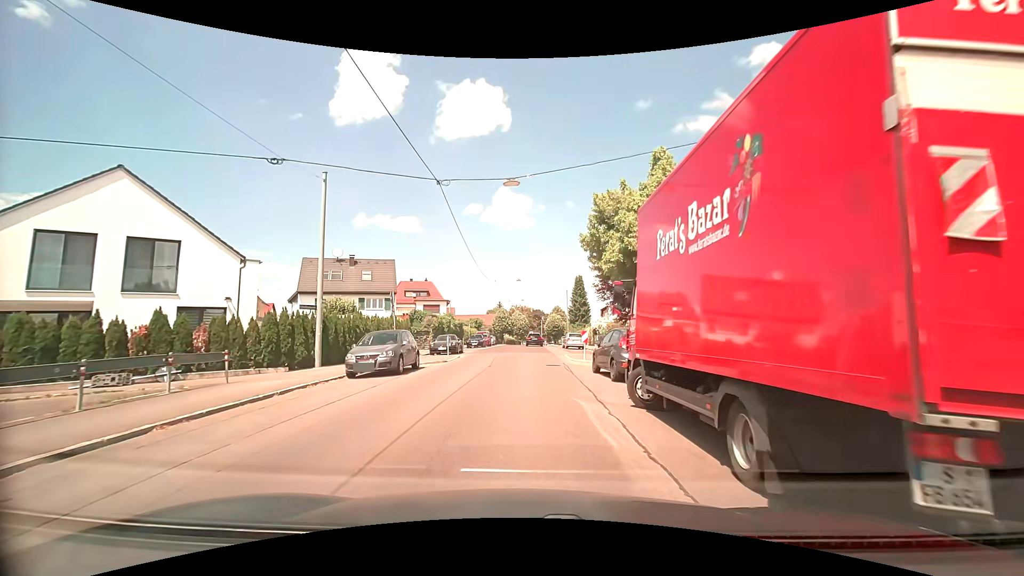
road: residential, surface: asphalt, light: Day
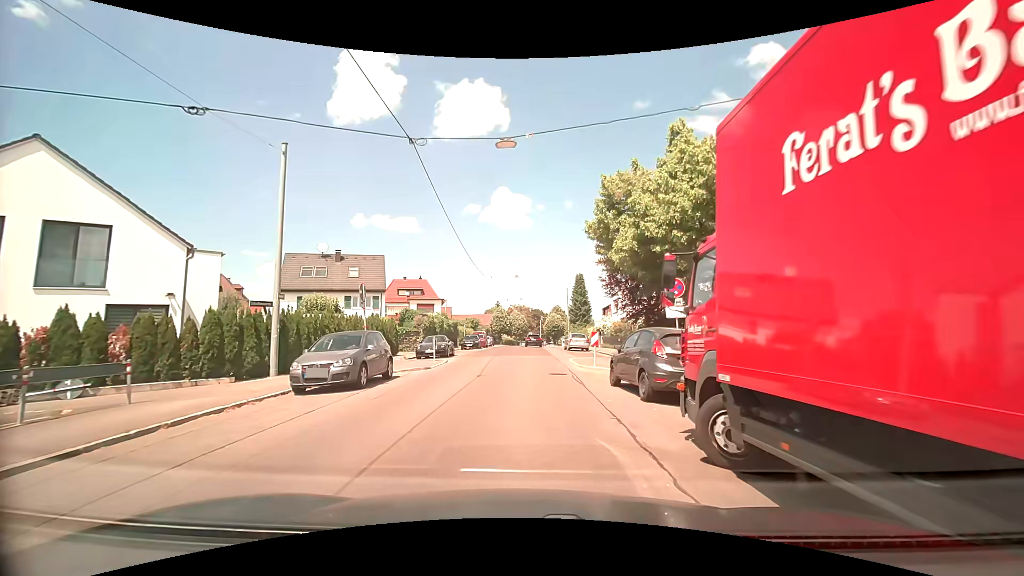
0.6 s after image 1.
(0.0, +3.6) m; 0°
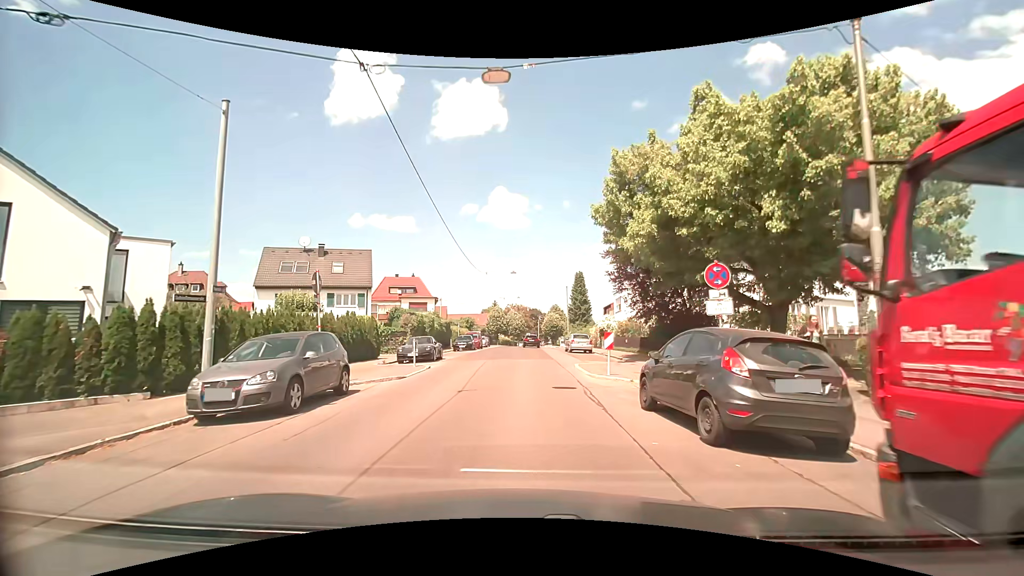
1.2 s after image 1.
(0.0, +3.6) m; 0°
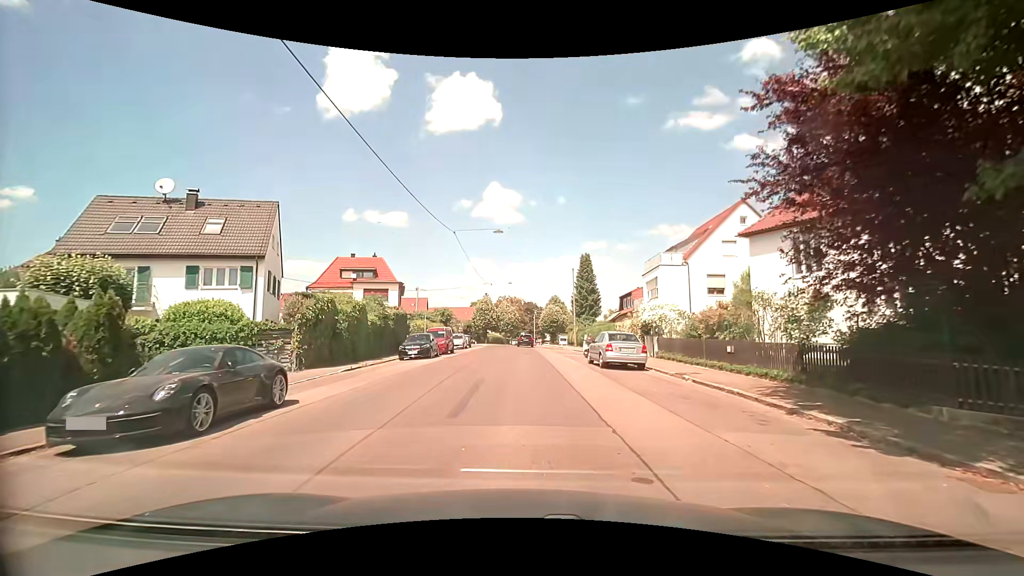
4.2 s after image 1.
(+0.3, +17.8) m; +1°
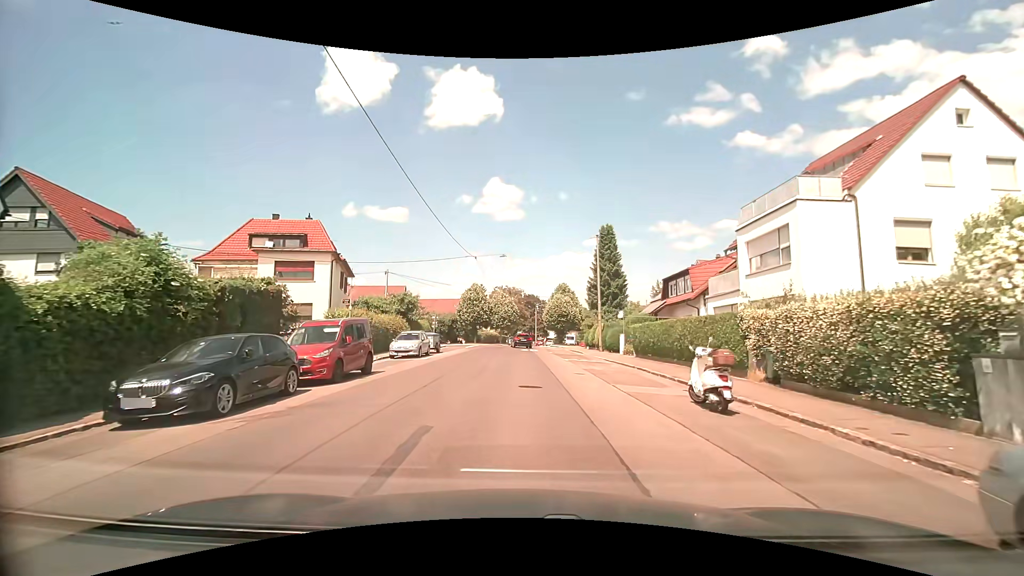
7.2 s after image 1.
(+0.1, +19.2) m; 0°
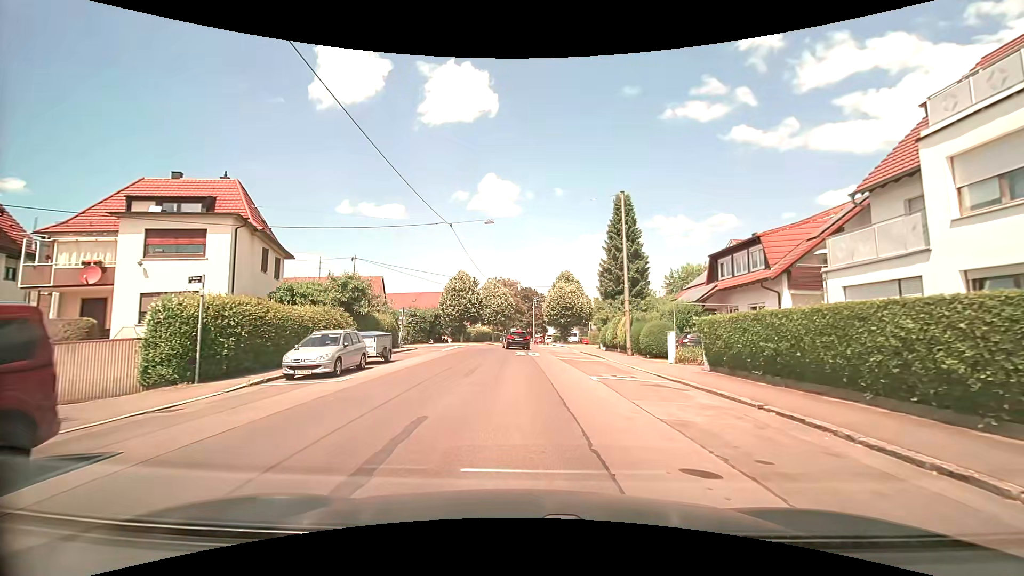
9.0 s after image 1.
(+0.1, +11.4) m; +1°
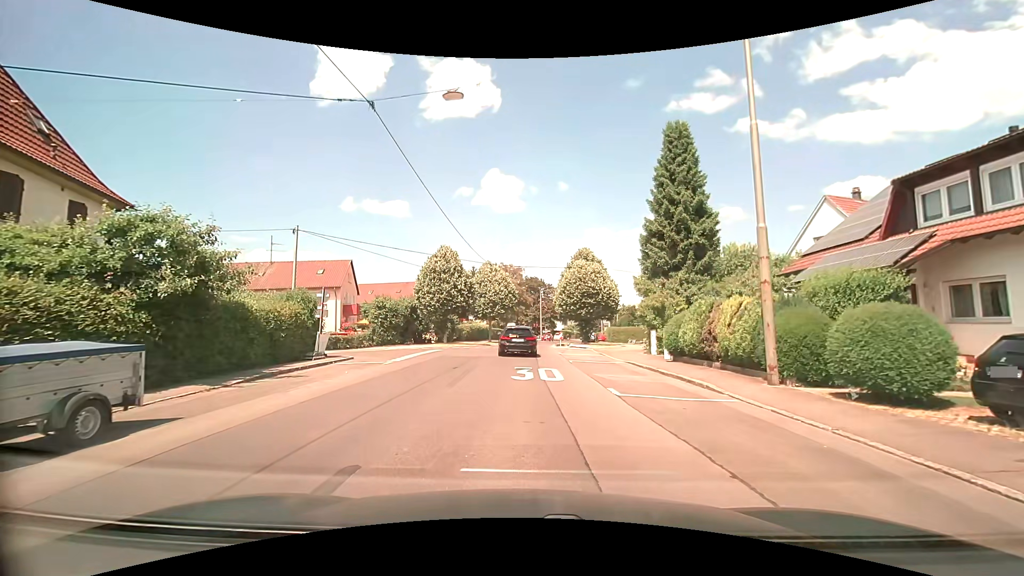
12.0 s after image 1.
(-0.2, +14.8) m; -2°
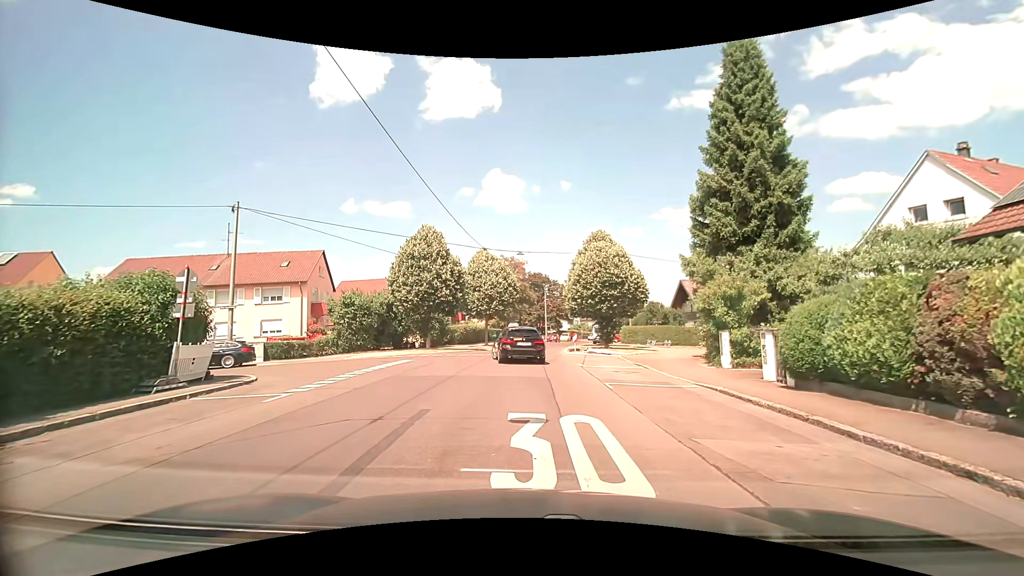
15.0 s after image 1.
(+0.1, +8.7) m; -1°
